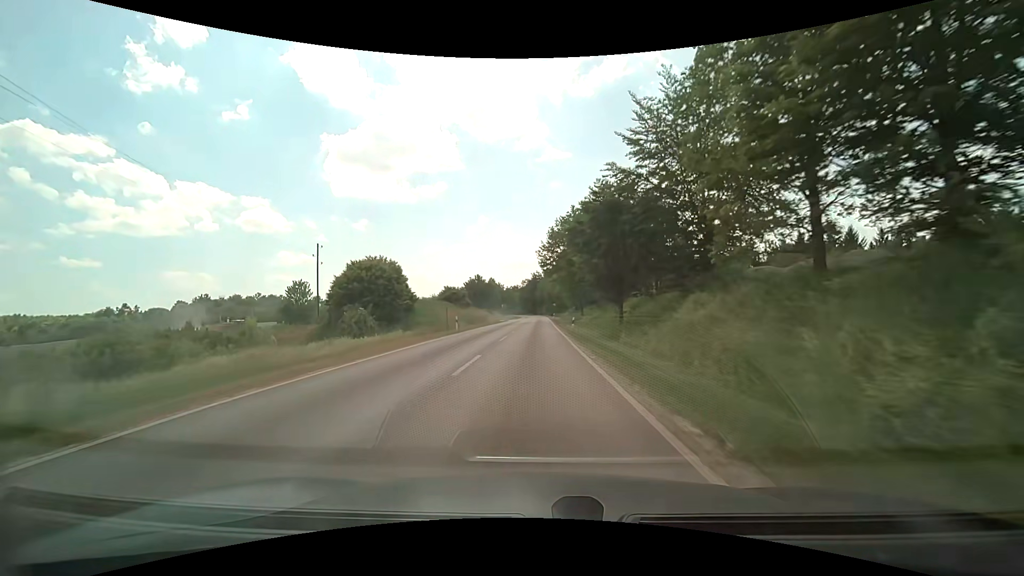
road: tertiary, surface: asphalt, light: Day
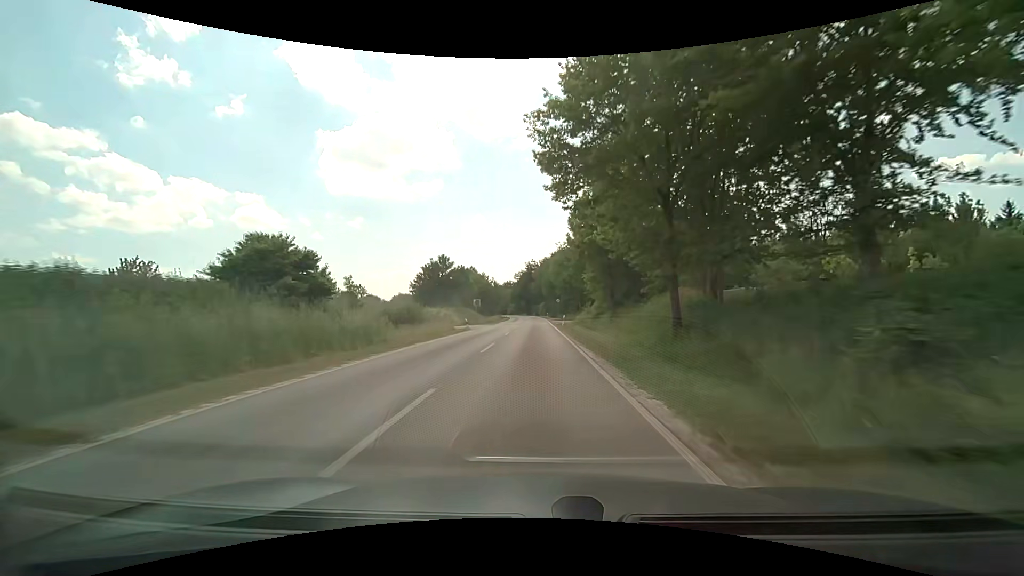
(+0.2, +42.7) m; 0°
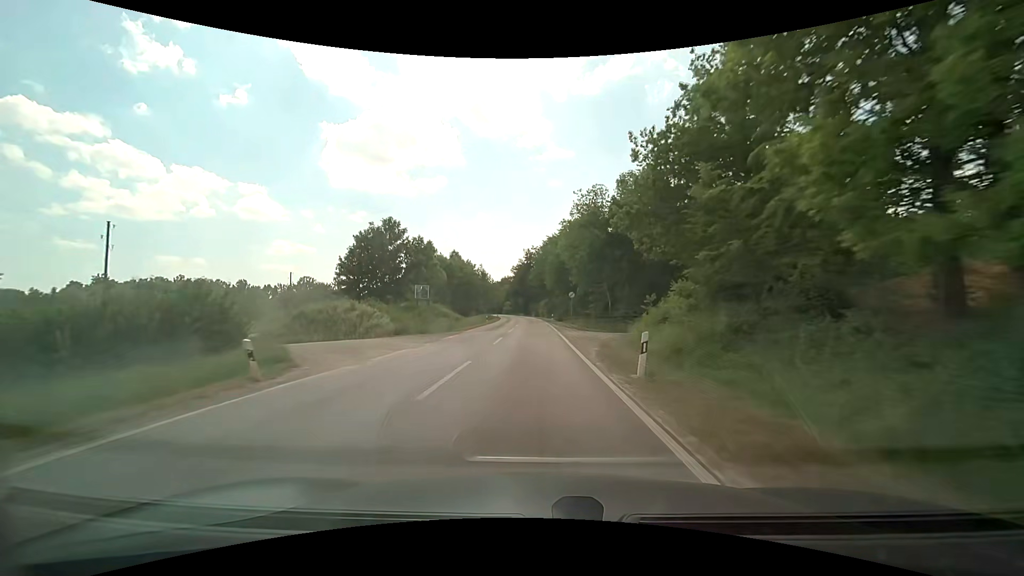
(0.0, +31.7) m; 0°
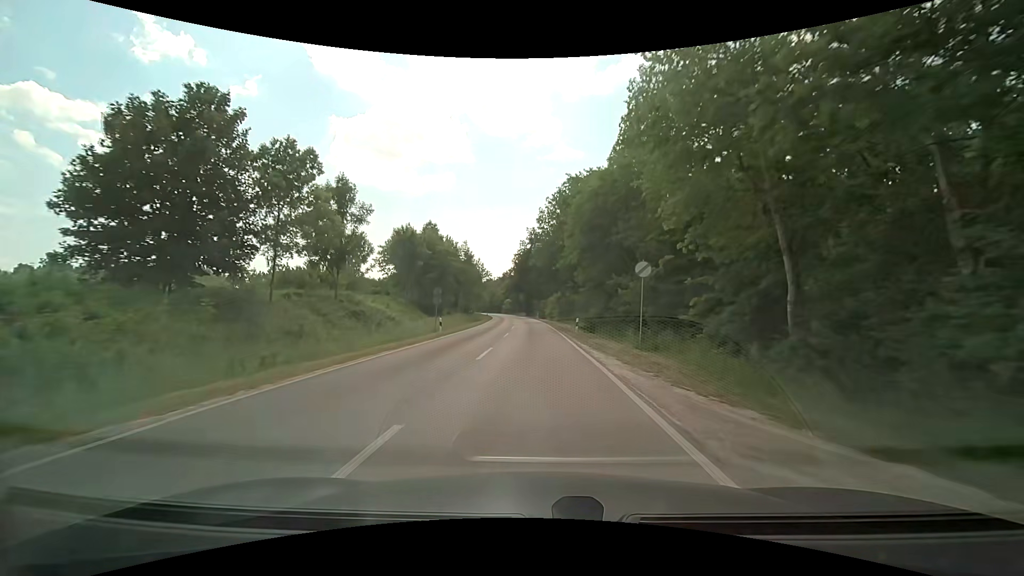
(-0.1, +31.5) m; 0°
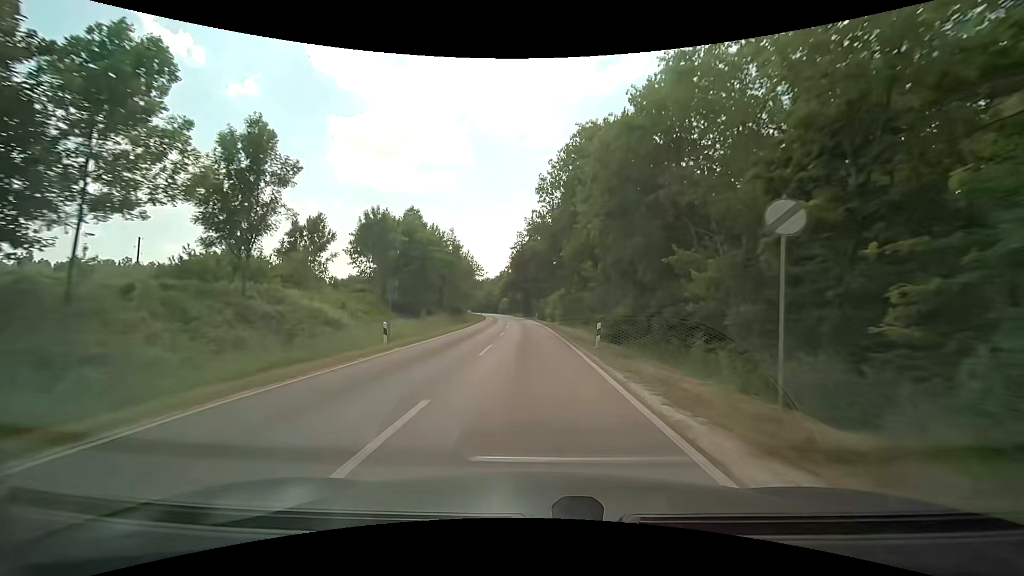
(0.0, +10.5) m; 0°
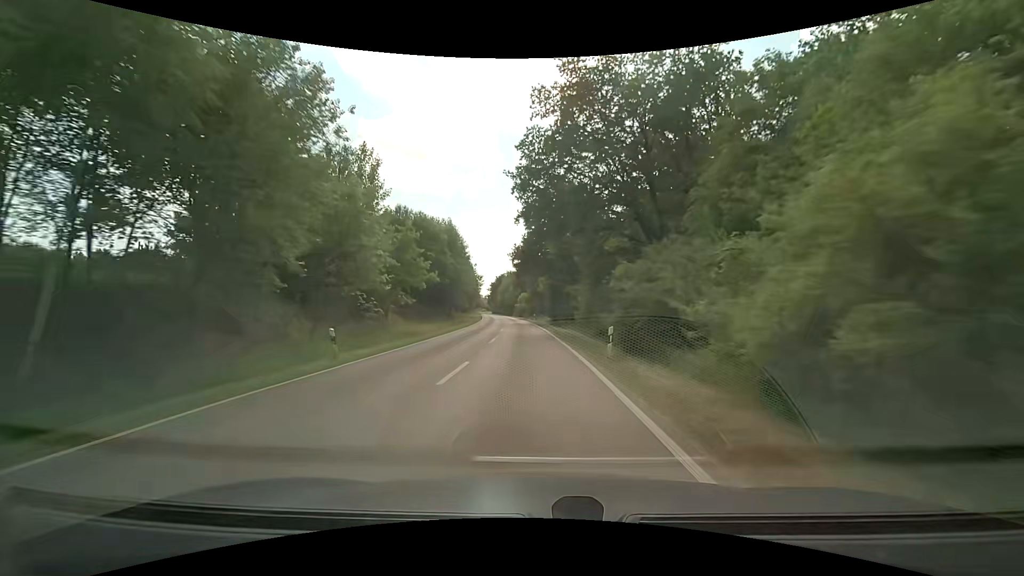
(-1.4, +54.8) m; -3°
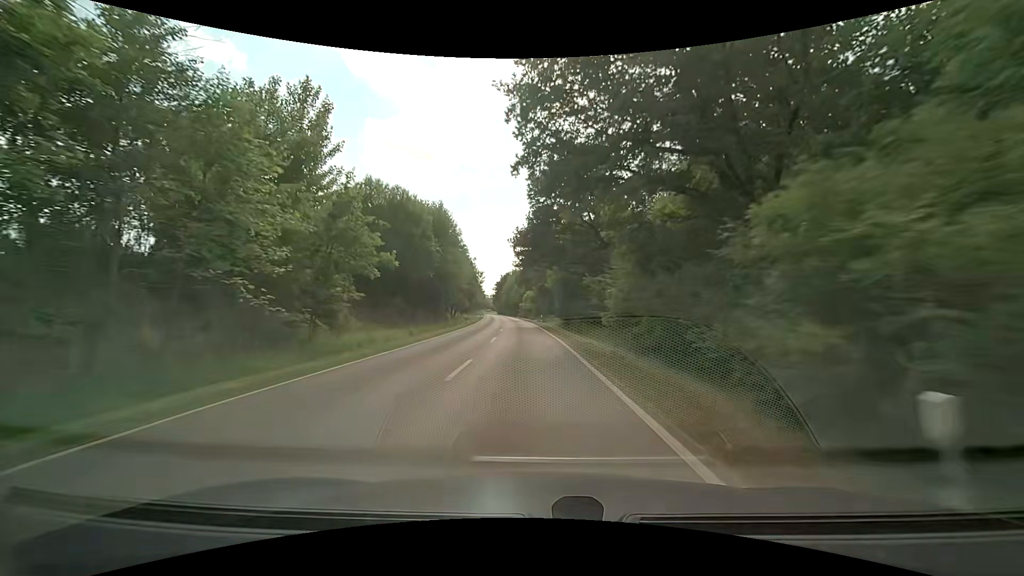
(-0.2, +11.5) m; -1°
